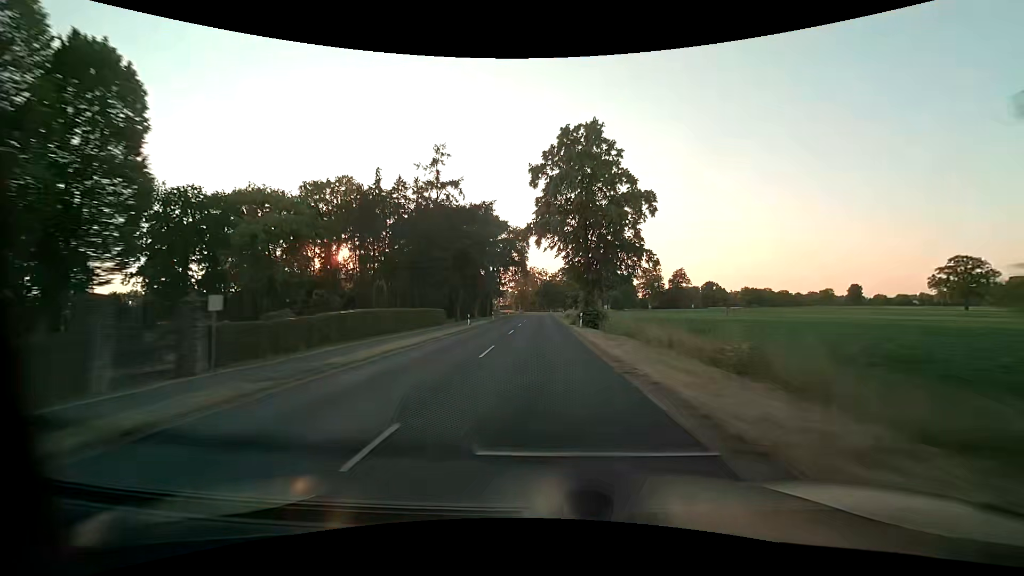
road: secondary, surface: asphalt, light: Day
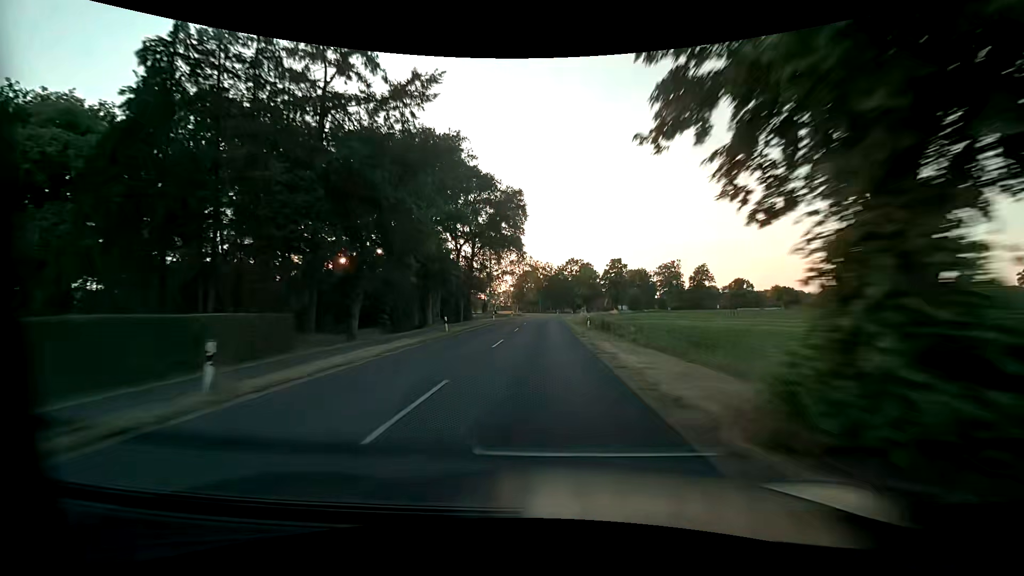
(+0.2, +32.6) m; 0°
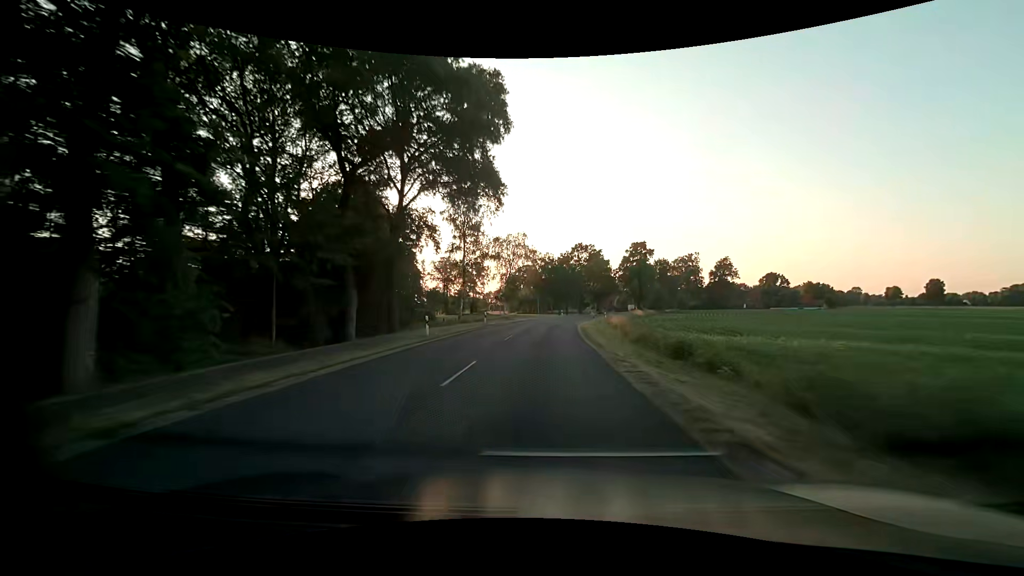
(-0.1, +32.7) m; 0°
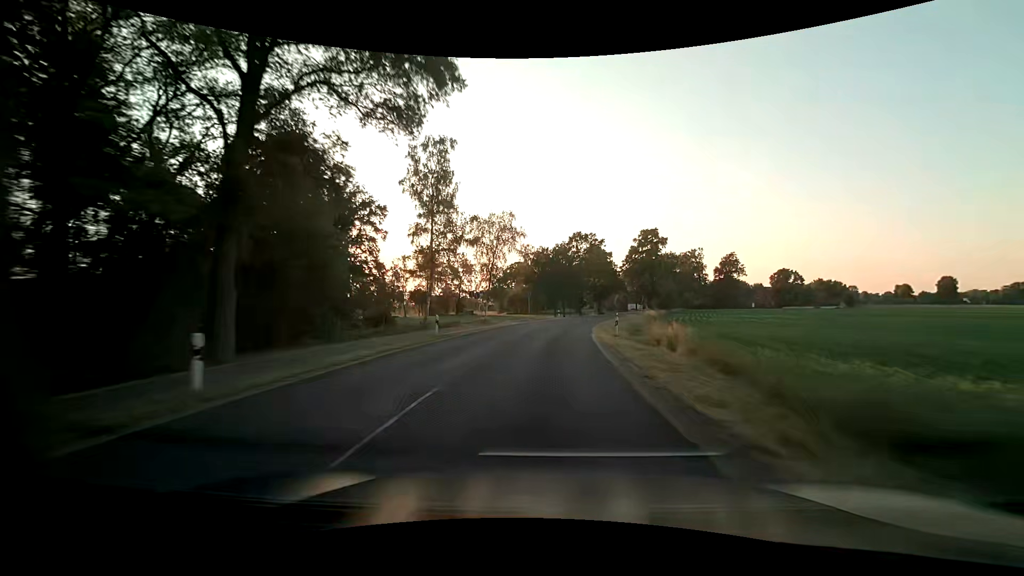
(+0.1, +16.4) m; +1°
(0, +10) (0, +20) (+1, +30) (+2, +40) (+4, +50) (+6, +60) (+8, +69) (+11, +79) (+14, +89) (+16, +98) m
